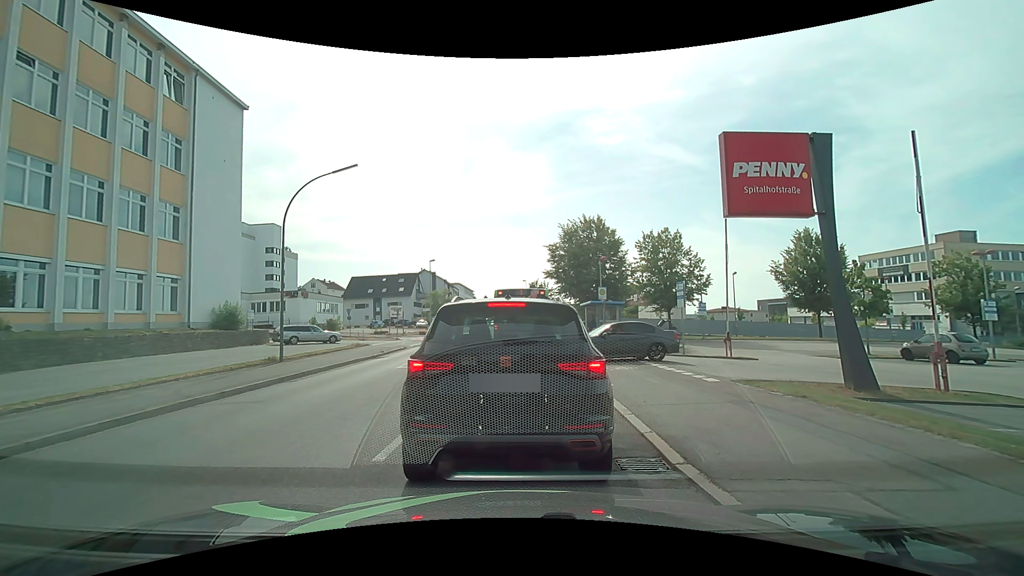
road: tertiary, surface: asphalt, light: Day
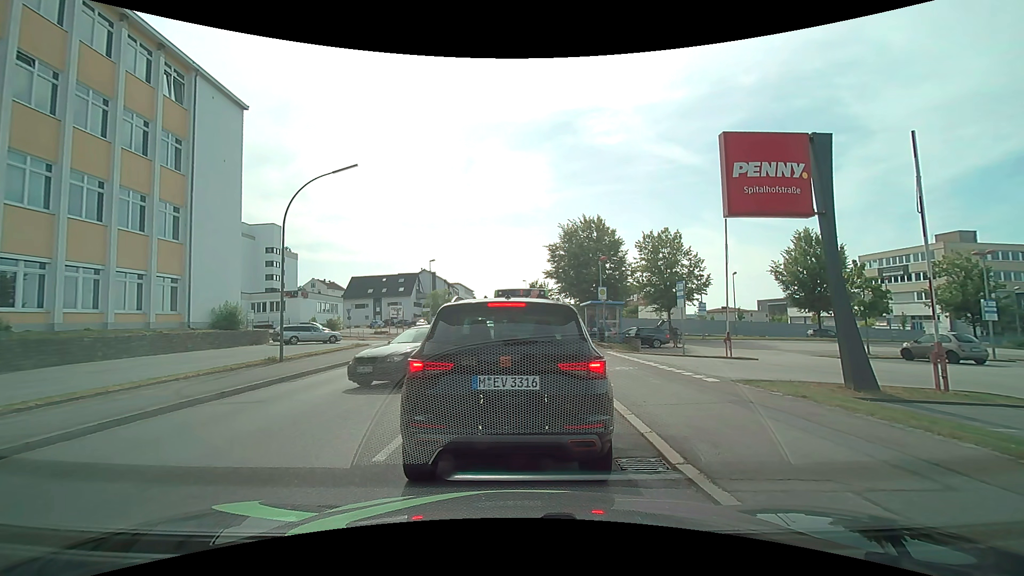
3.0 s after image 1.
(0.0, 0.0) m; 0°
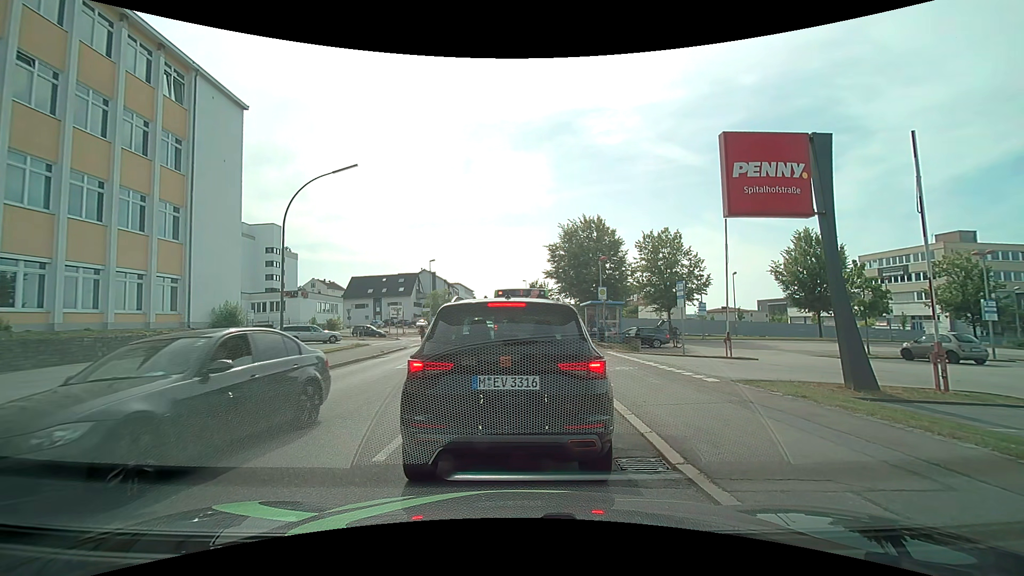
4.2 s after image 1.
(0.0, 0.0) m; 0°
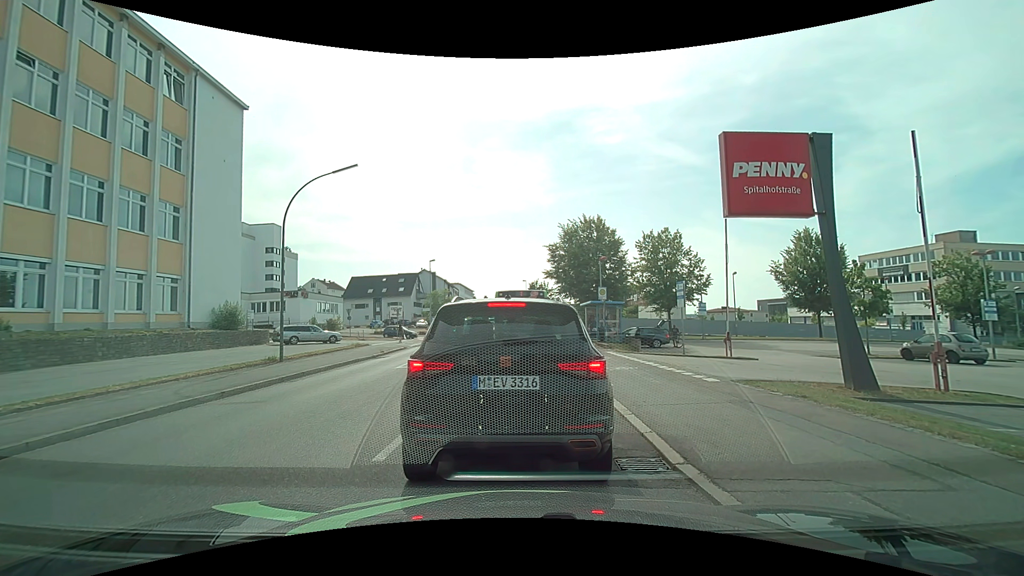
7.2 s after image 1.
(0.0, 0.0) m; 0°
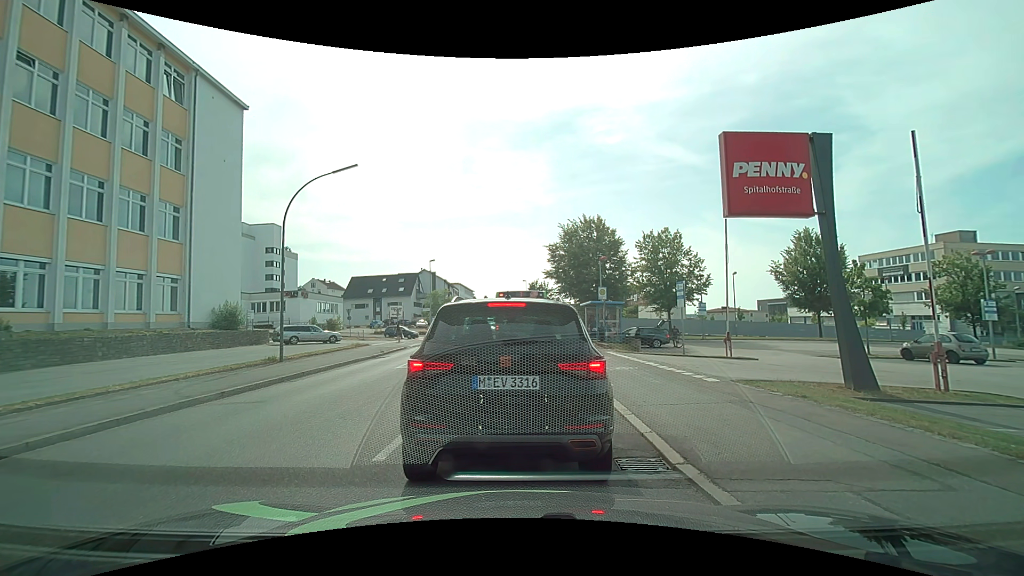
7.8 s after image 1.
(0.0, 0.0) m; 0°
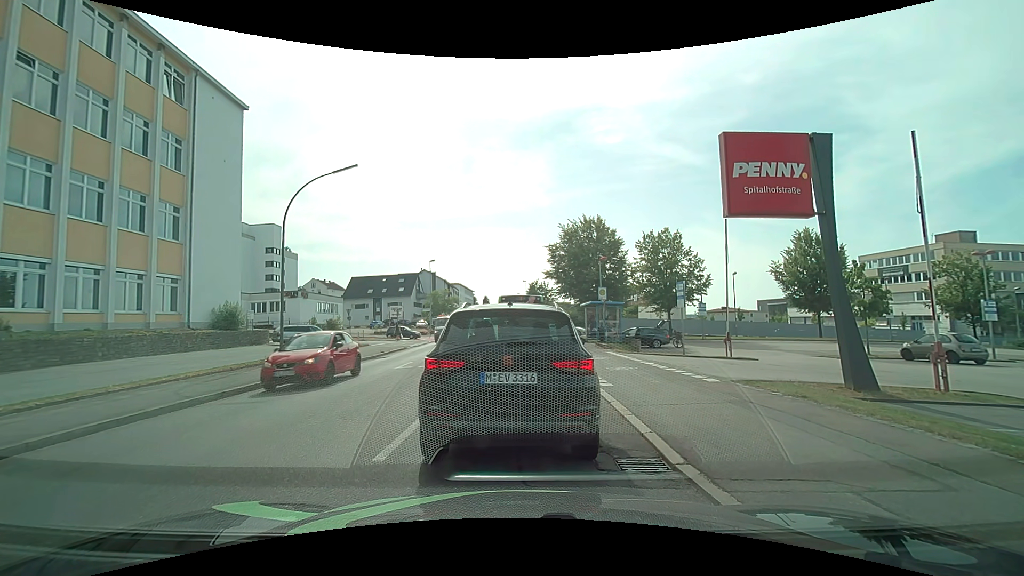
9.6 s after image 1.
(0.0, 0.0) m; 0°
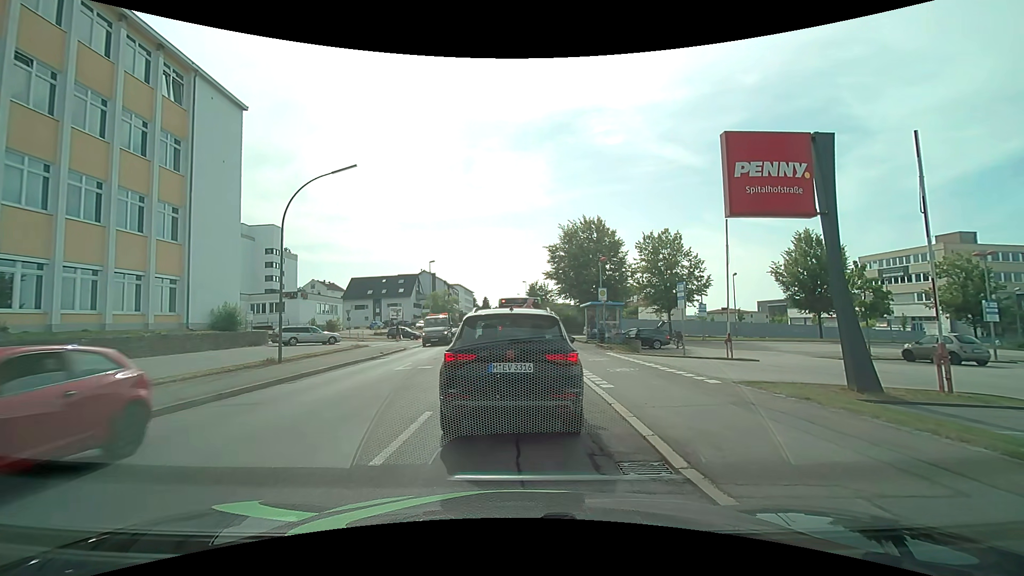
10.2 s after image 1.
(0.0, +0.1) m; 0°
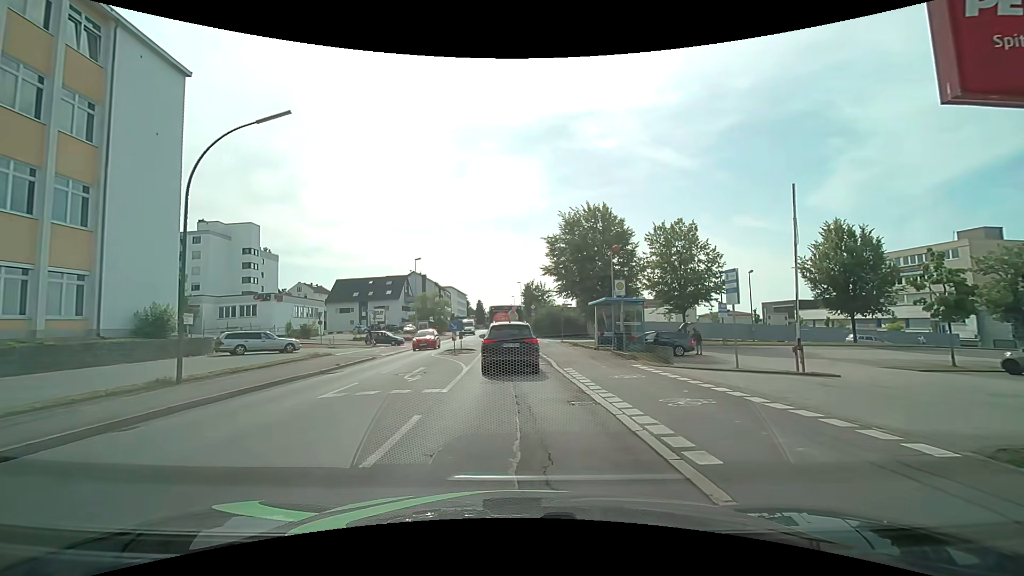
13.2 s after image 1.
(-0.2, +6.6) m; -1°
(0, +10) (0, +20) (-1, +30) (-1, +40) (-2, +50) (-2, +60) (-3, +70) (-3, +80) (-4, +90) (-4, +100) m
